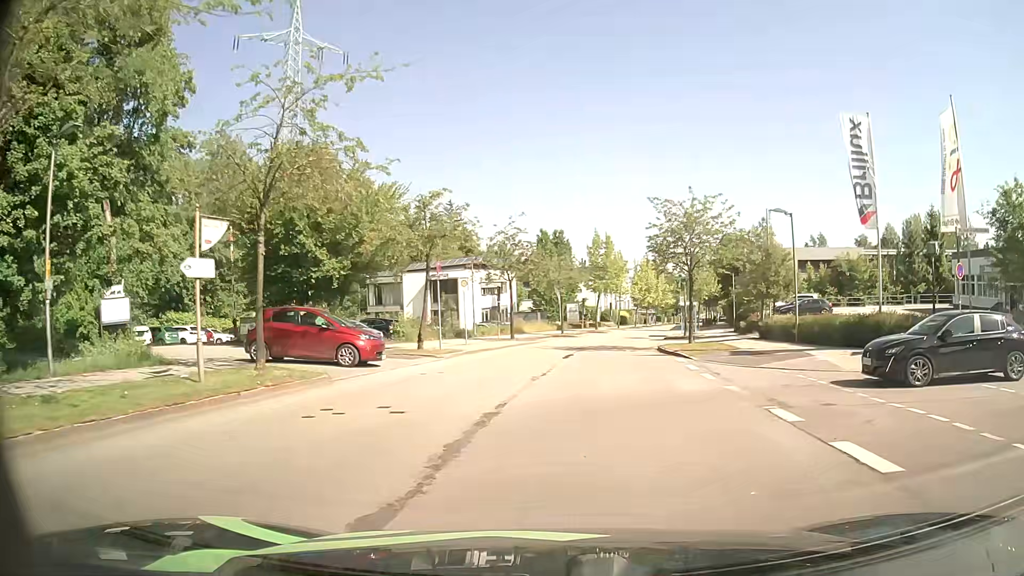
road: residential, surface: asphalt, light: Day
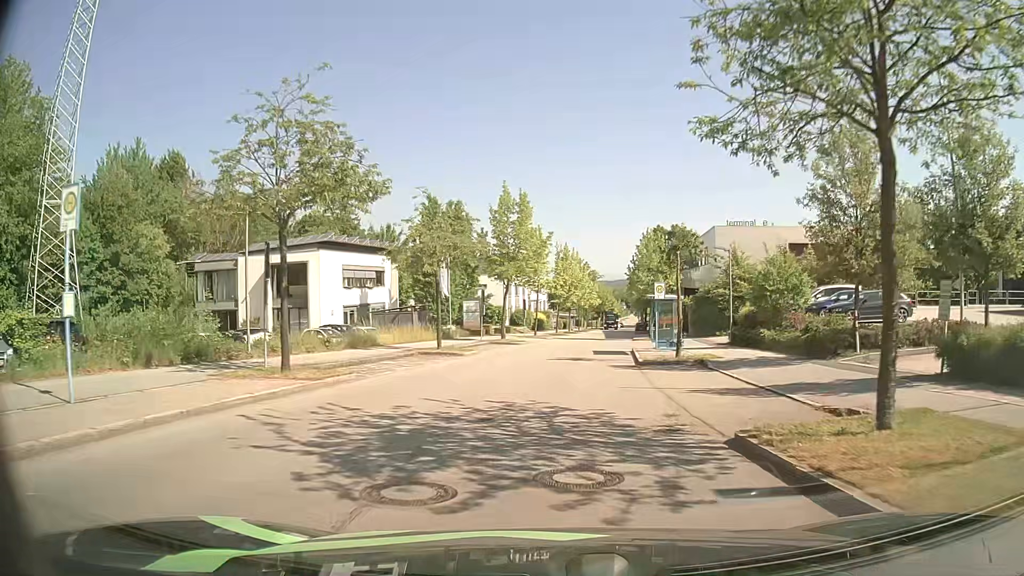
(+1.6, +23.5) m; +7°
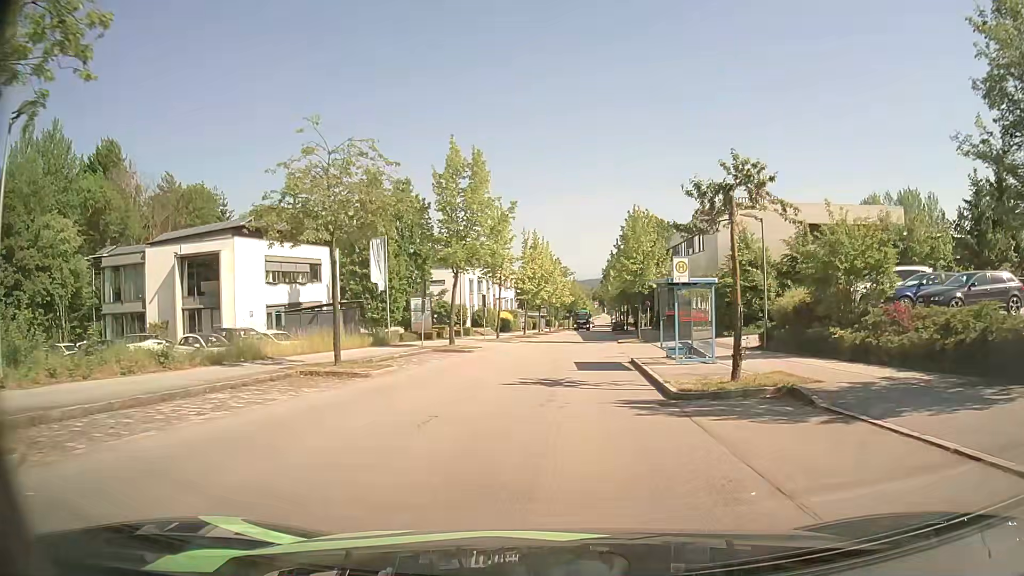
(+0.3, +10.5) m; +3°
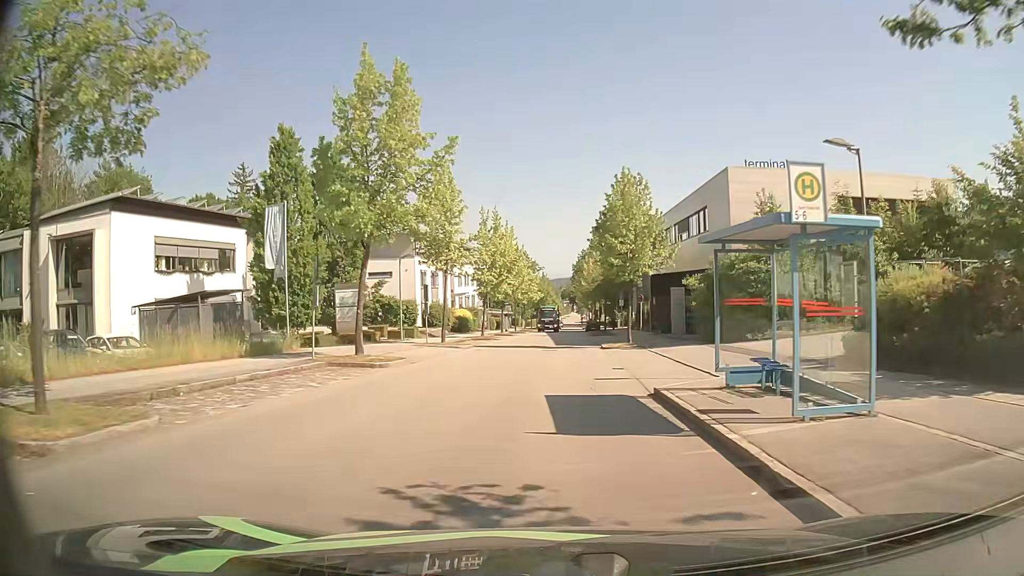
(+0.2, +11.0) m; +3°
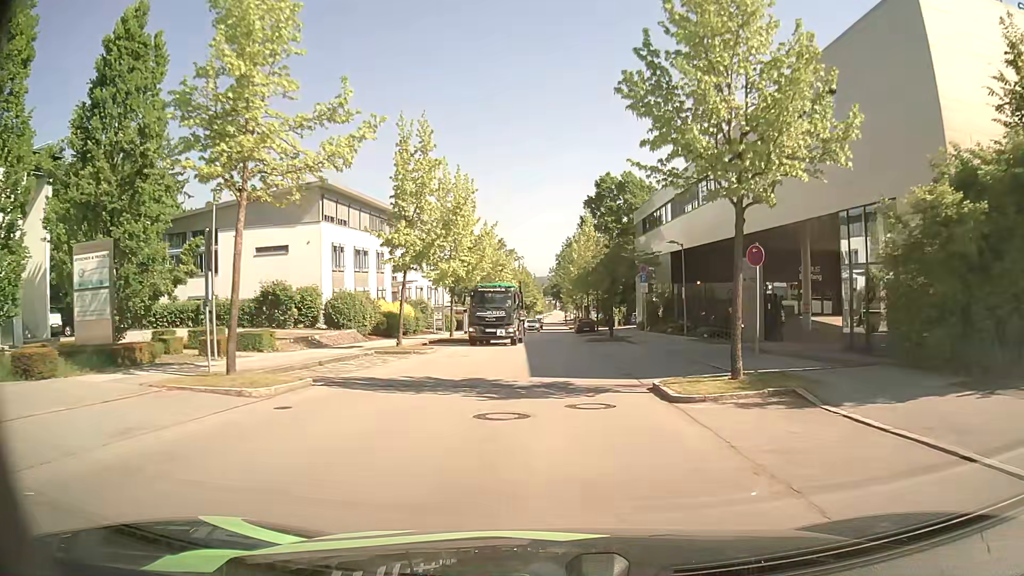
(+0.2, +22.3) m; +1°
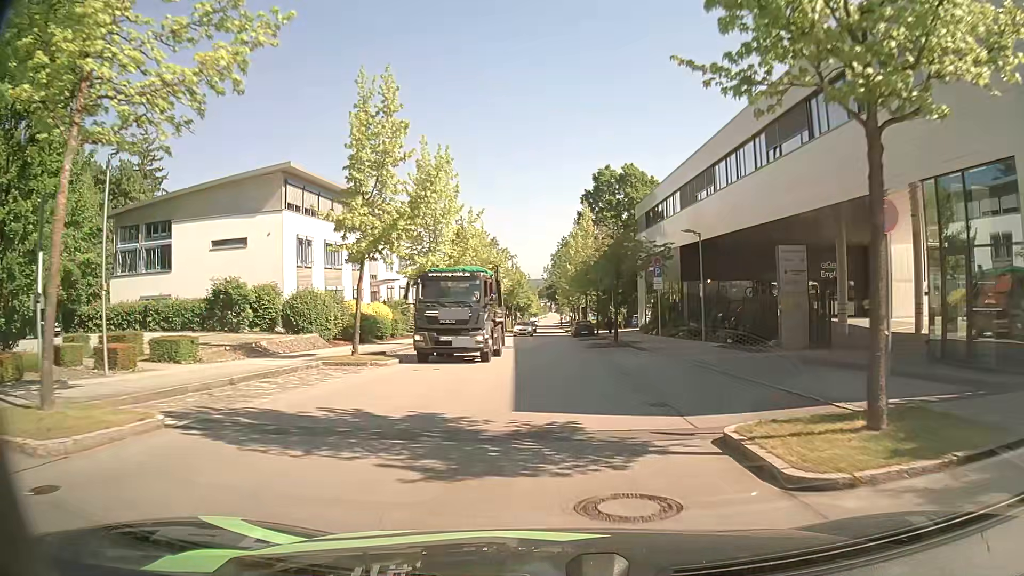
(0.0, +5.6) m; 0°
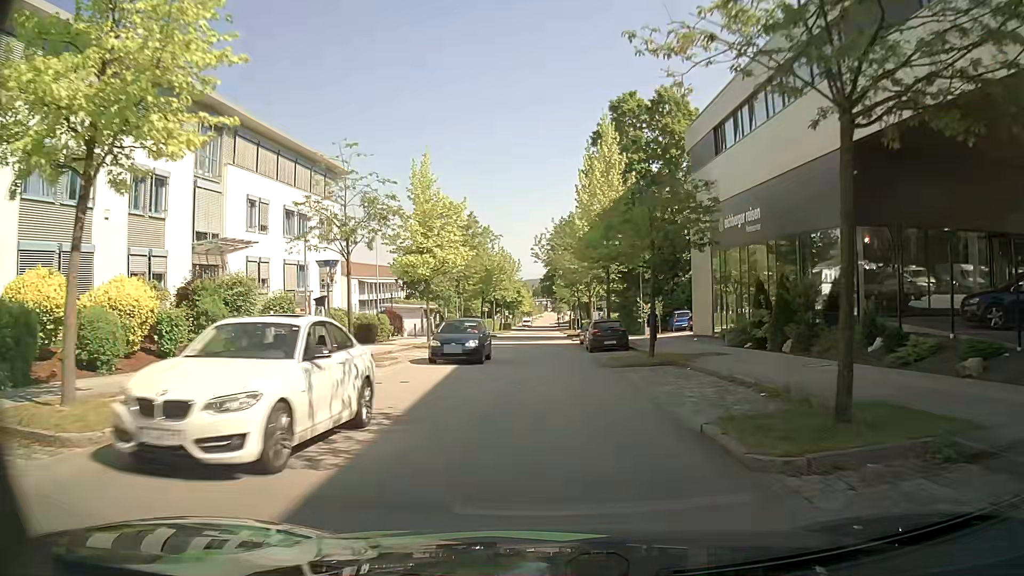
(+0.1, +27.6) m; 0°
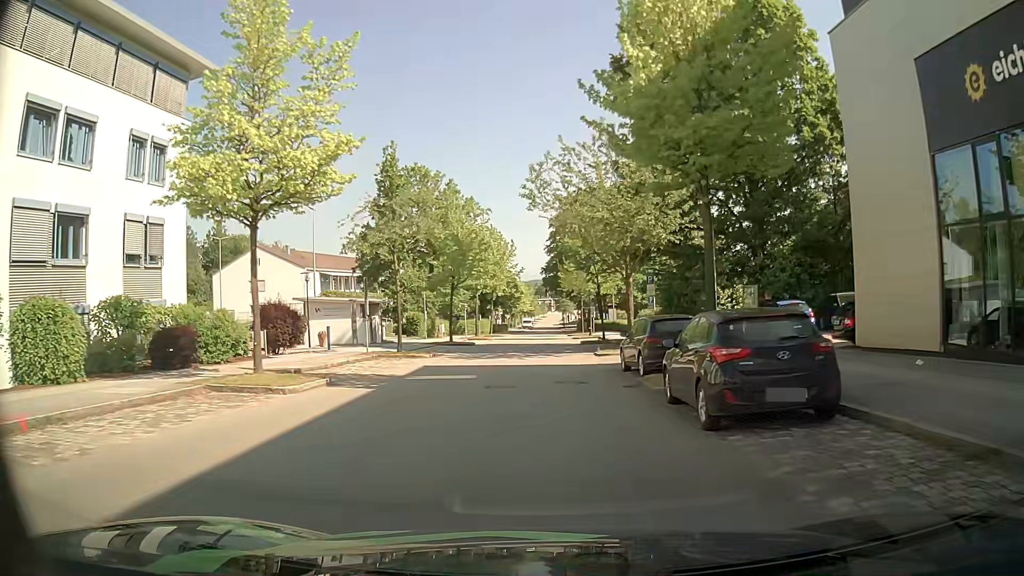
(0.0, +21.9) m; 0°
(0, +10) (0, +20) (0, +30) (0, +40) (0, +50) (0, +60) (0, +70) (0, +80) (0, +90) (0, +100) m
